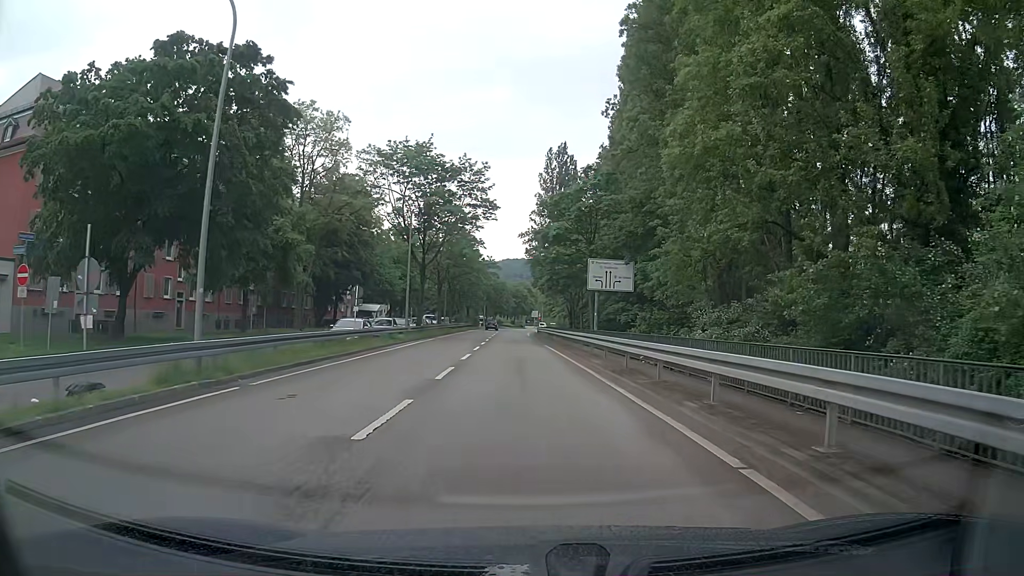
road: primary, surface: asphalt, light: Day
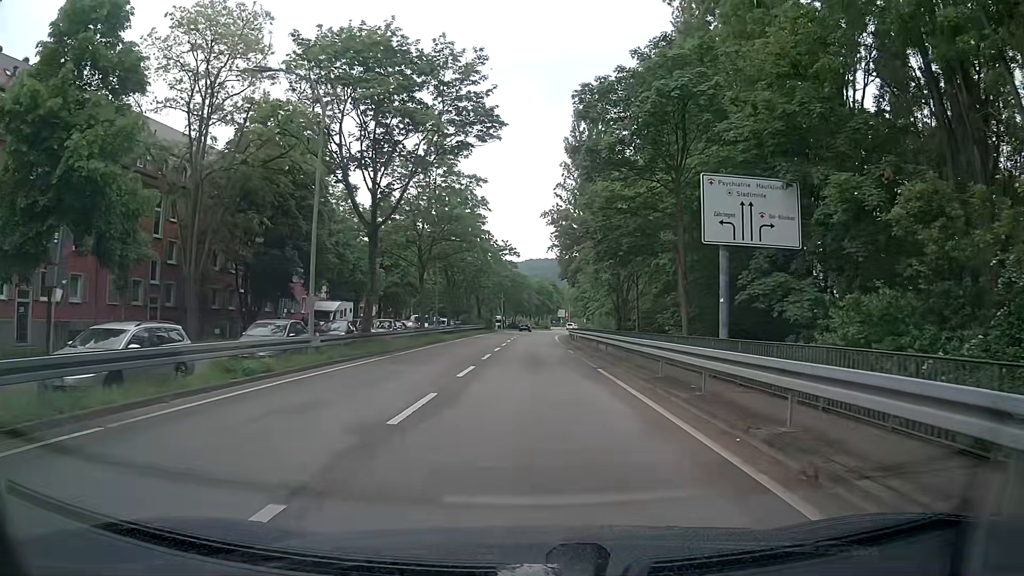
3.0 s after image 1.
(-0.4, +23.1) m; -2°
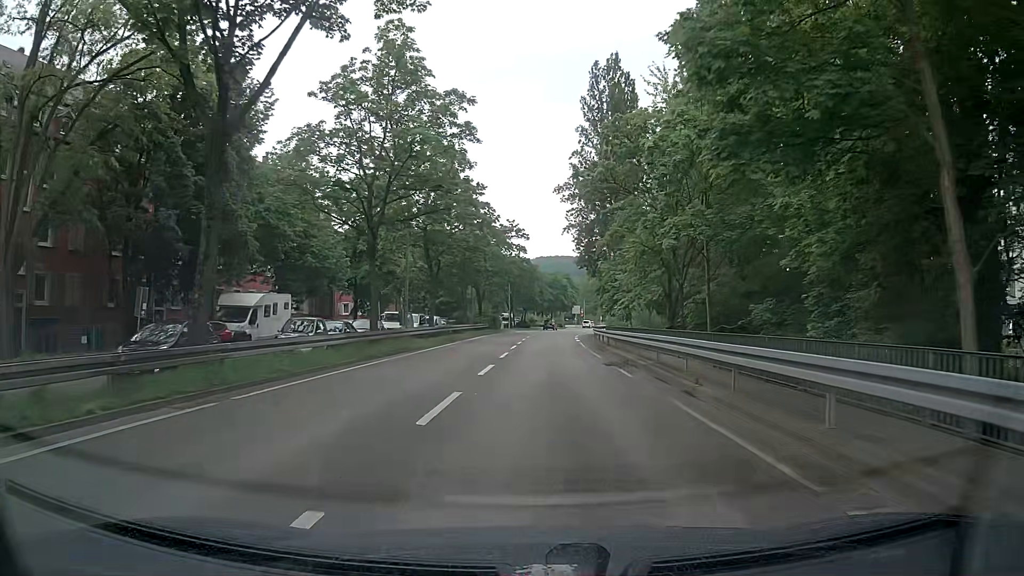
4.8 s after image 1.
(-0.5, +16.4) m; -1°
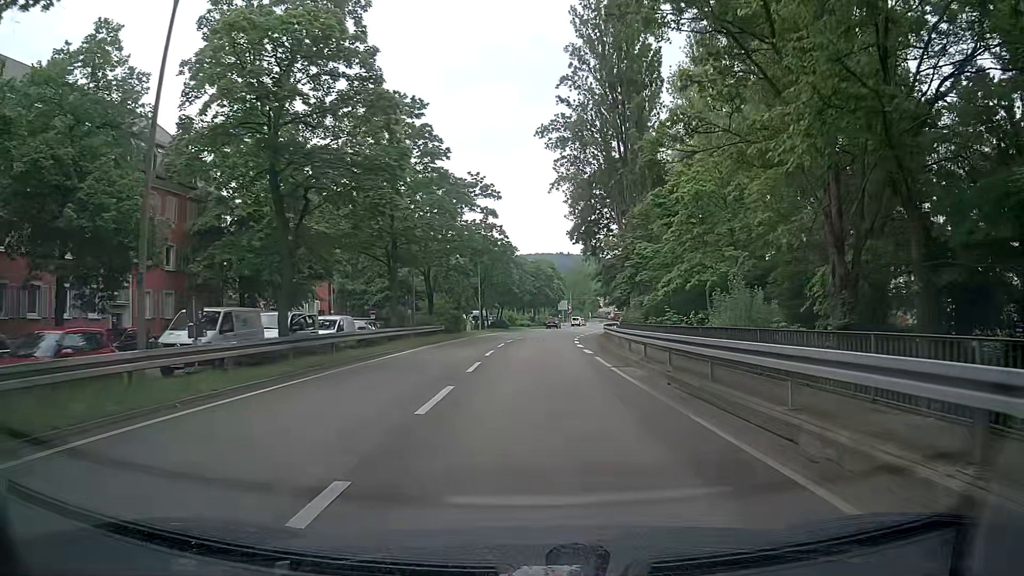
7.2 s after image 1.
(+0.1, +23.1) m; +1°
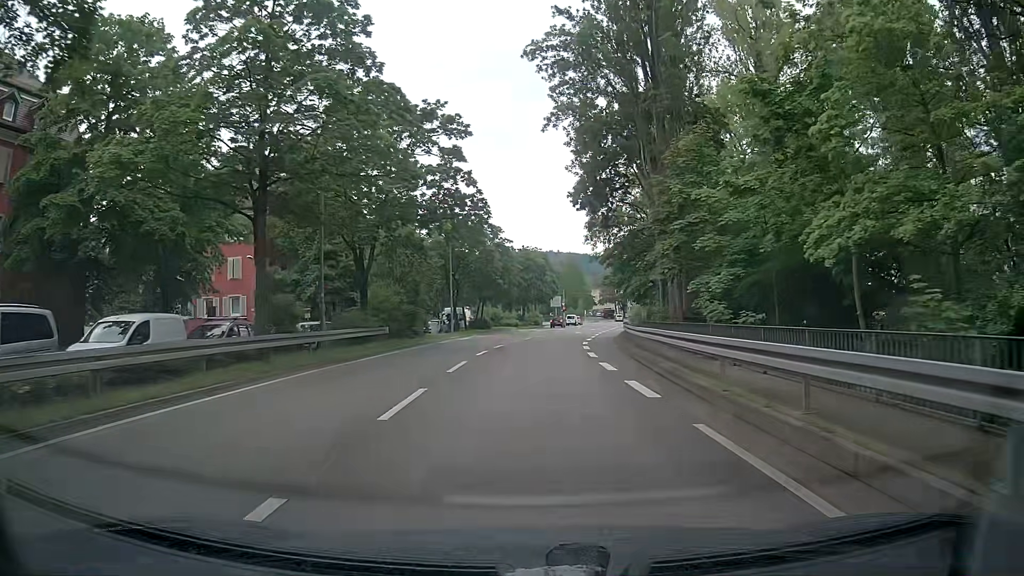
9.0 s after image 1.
(+0.1, +16.6) m; +1°
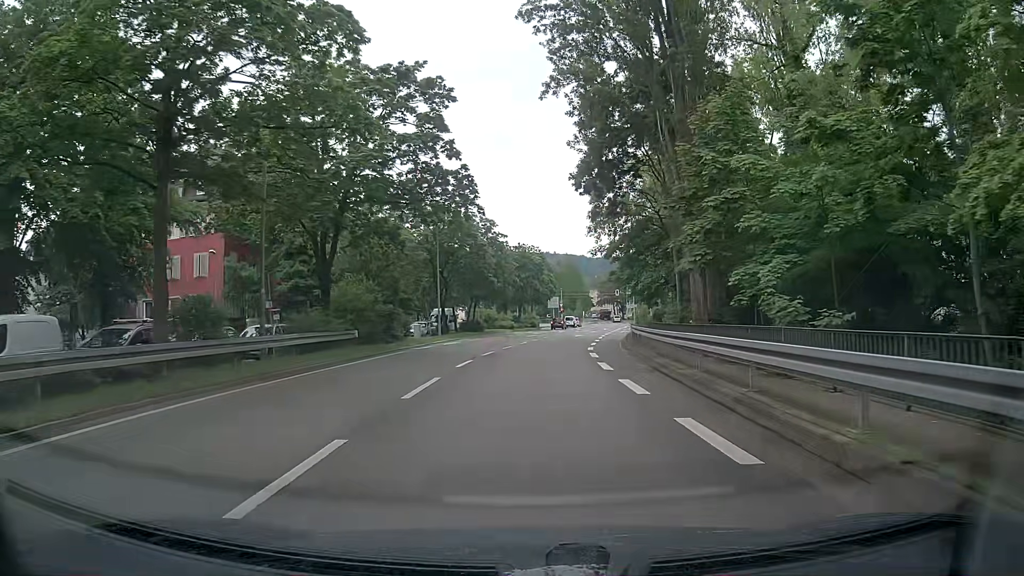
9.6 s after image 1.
(0.0, +5.5) m; +1°
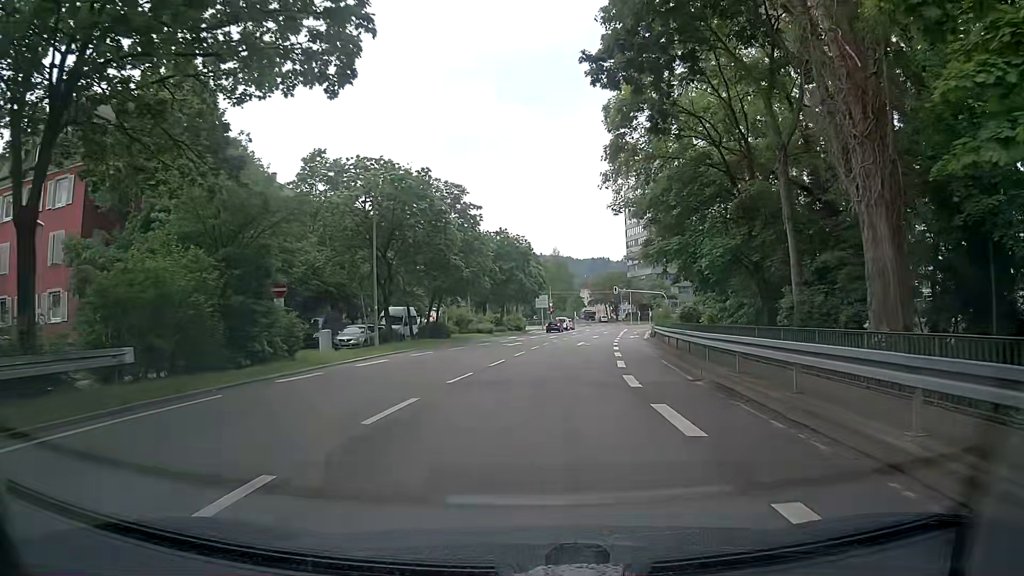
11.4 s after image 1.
(+0.1, +16.4) m; +1°
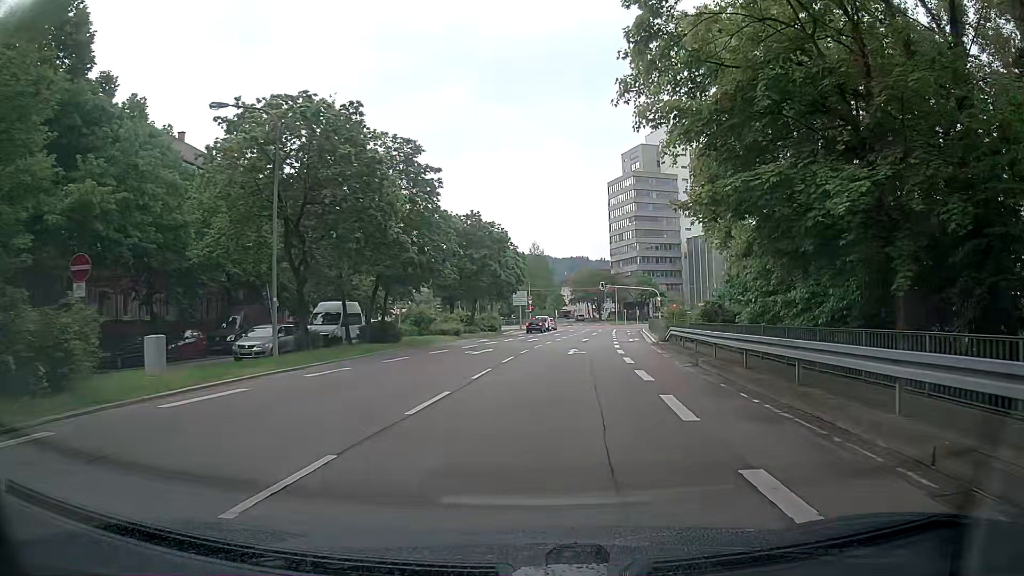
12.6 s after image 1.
(0.0, +10.9) m; +2°
(0, +10) (+1, +20) (+1, +30) (+2, +40) (+4, +50) (+5, +60) (+6, +70) (+7, +80) (+8, +90) (+9, +99) m
